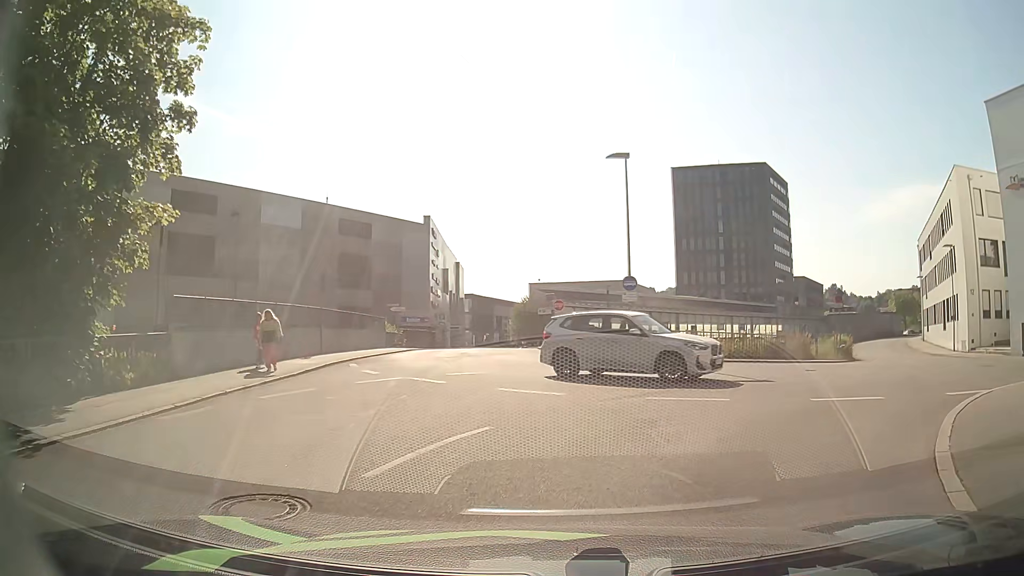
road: residential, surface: asphalt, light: Day
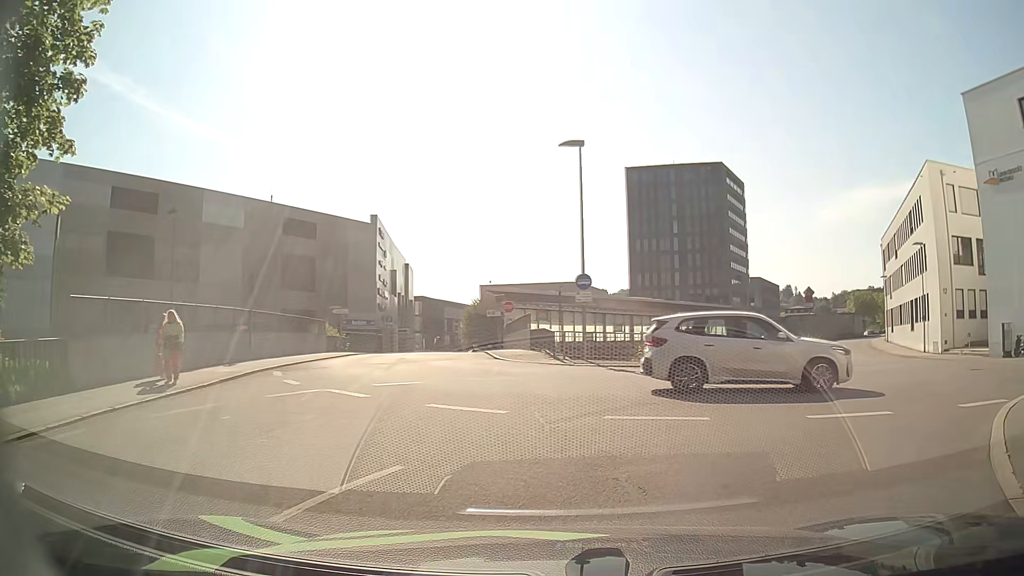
(+0.1, +2.2) m; +3°
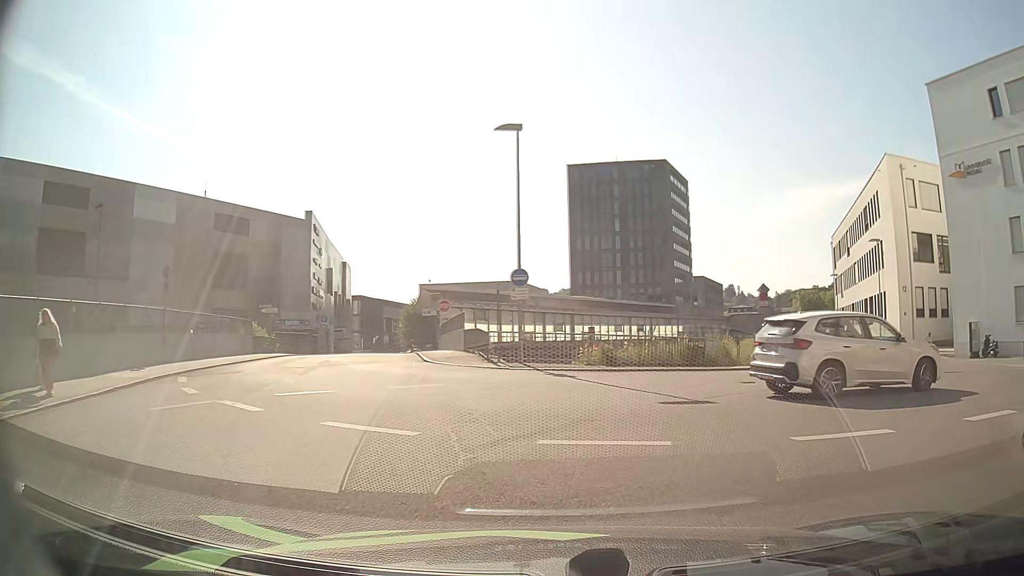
(+0.1, +2.0) m; +6°
